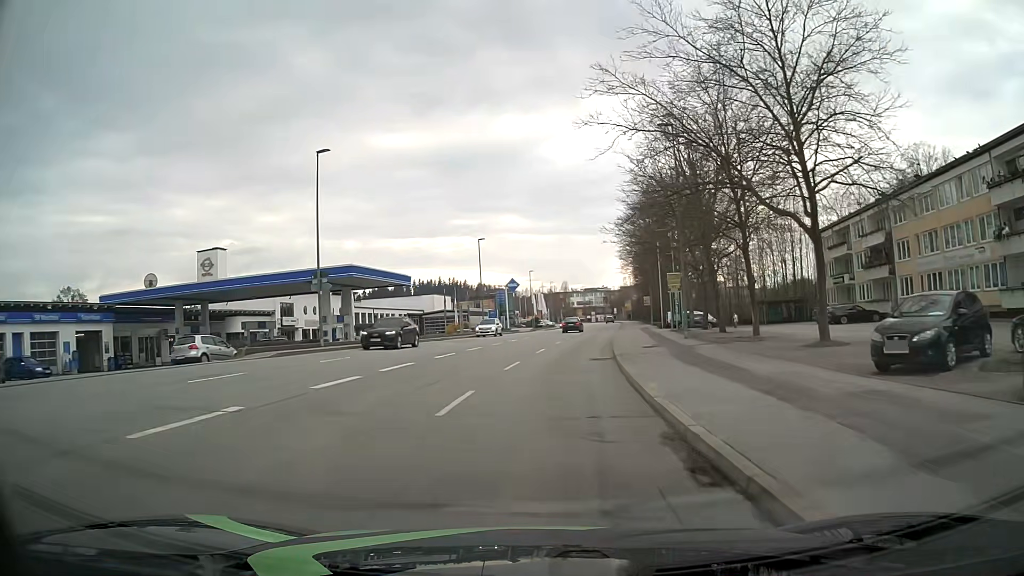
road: tertiary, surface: asphalt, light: Day
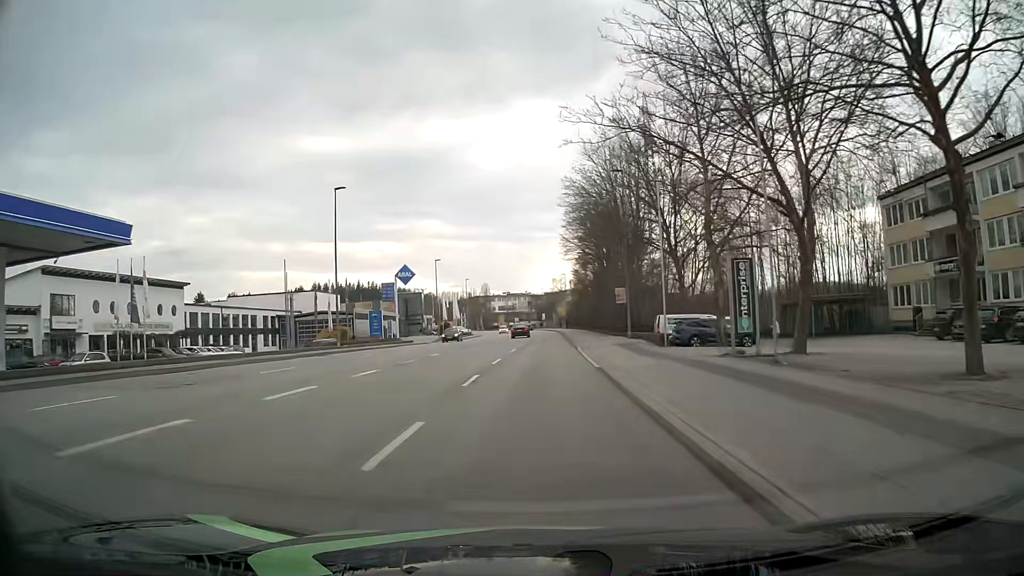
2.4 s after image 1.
(+1.7, +30.4) m; +7°
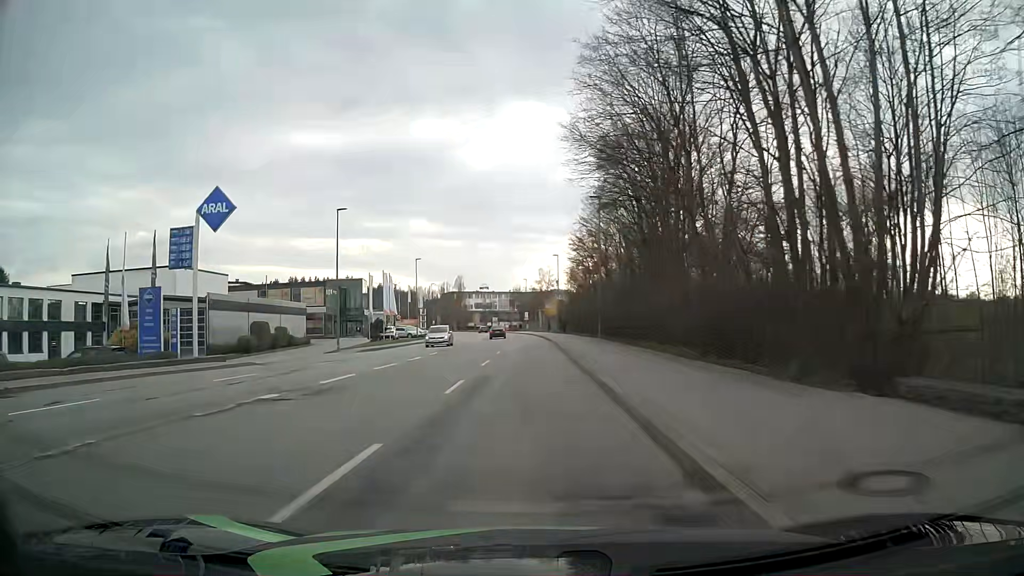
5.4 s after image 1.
(+0.6, +38.1) m; +1°
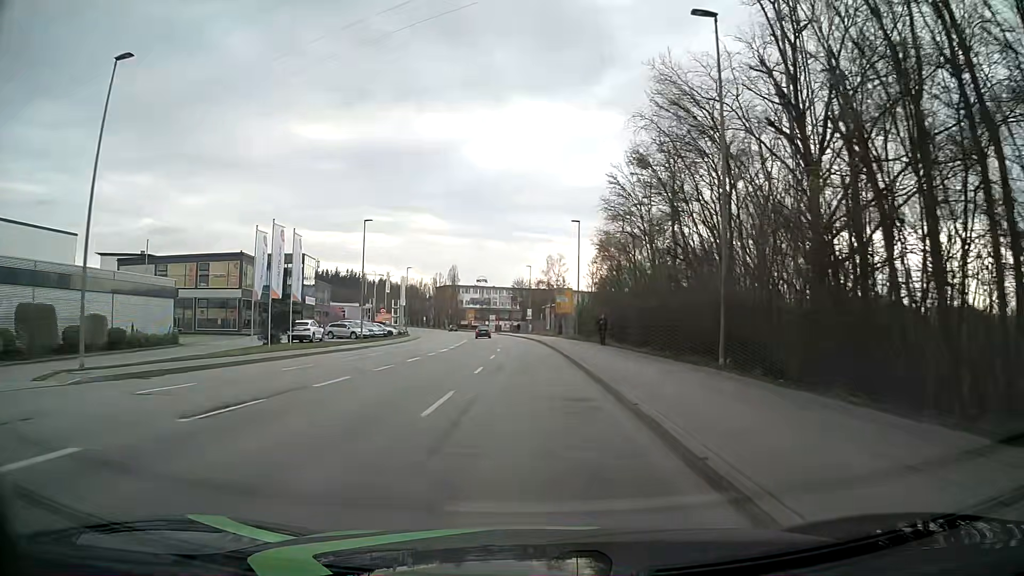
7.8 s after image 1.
(0.0, +30.4) m; 0°
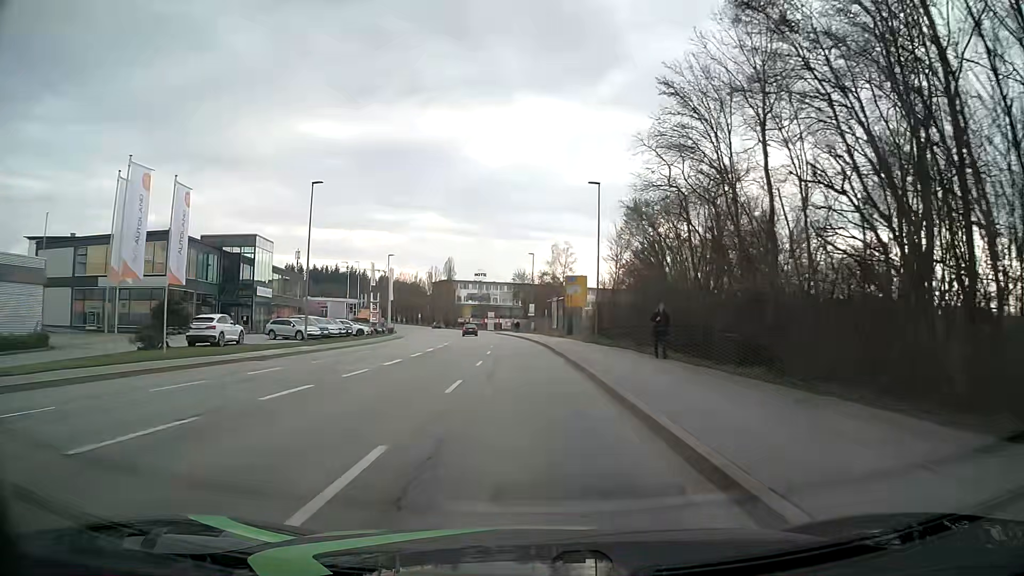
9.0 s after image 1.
(0.0, +15.2) m; -1°
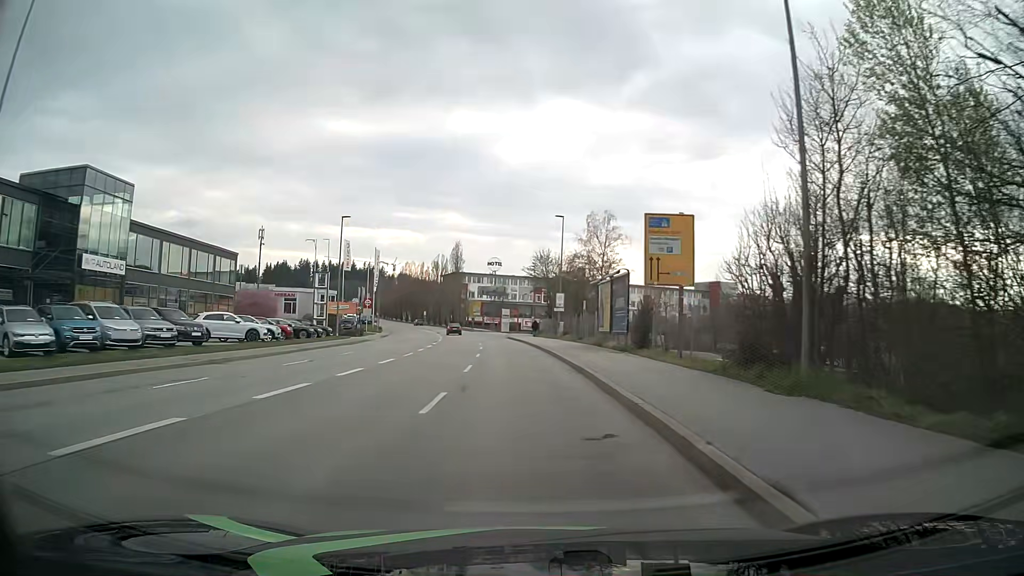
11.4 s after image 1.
(-0.3, +30.5) m; -2°
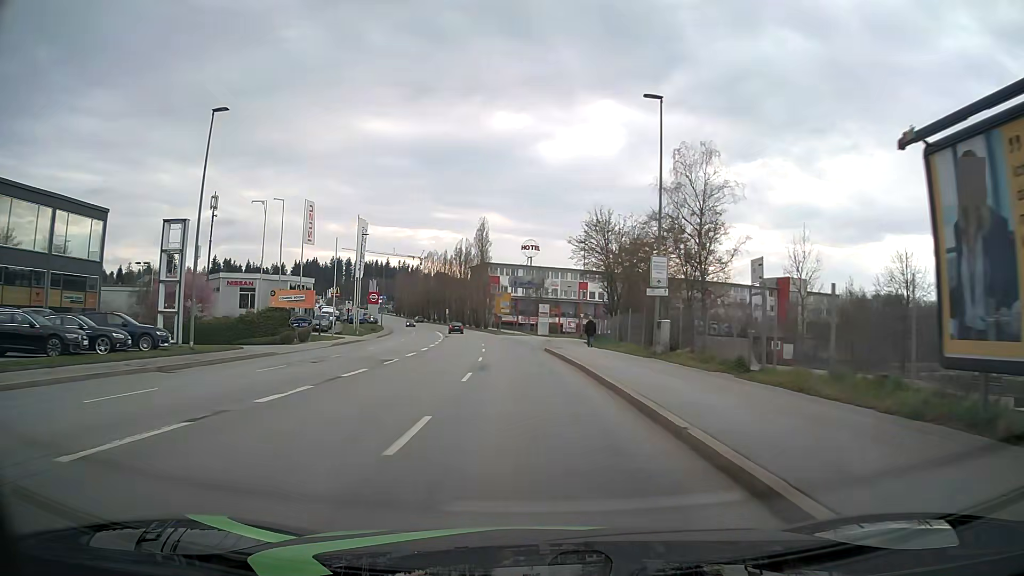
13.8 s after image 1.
(-1.0, +30.5) m; -4°
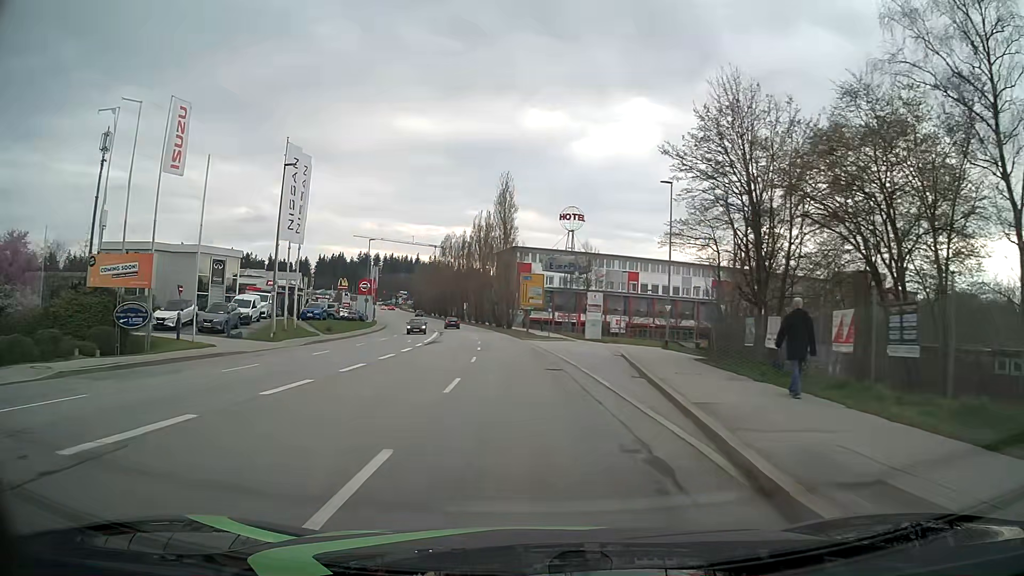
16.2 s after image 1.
(-0.7, +30.6) m; -3°
(0, +10) (0, +20) (-1, +30) (-2, +40) (-3, +50) (-4, +60) (-5, +70) (-7, +80) (-8, +89) (-10, +99) m
